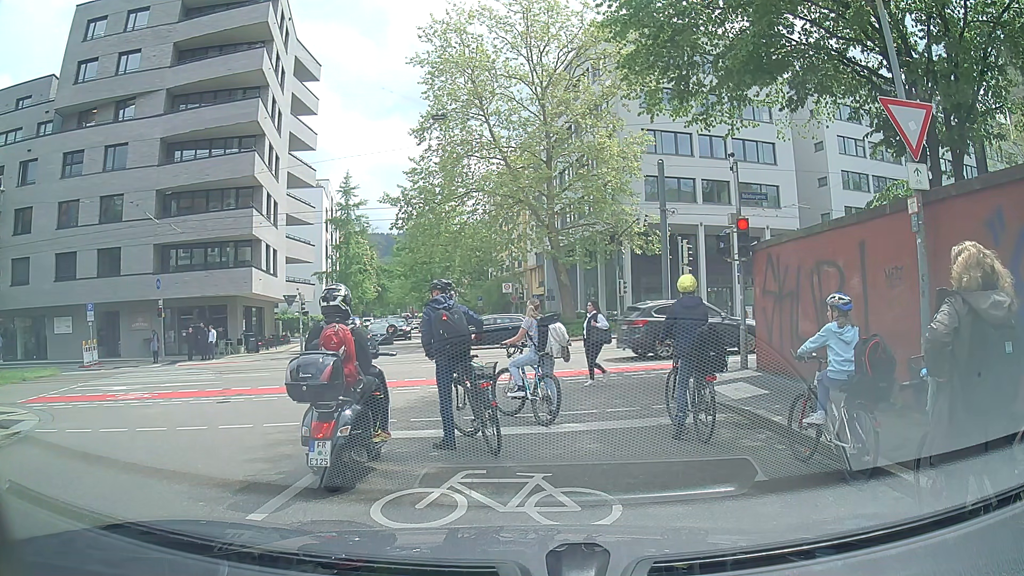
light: Day
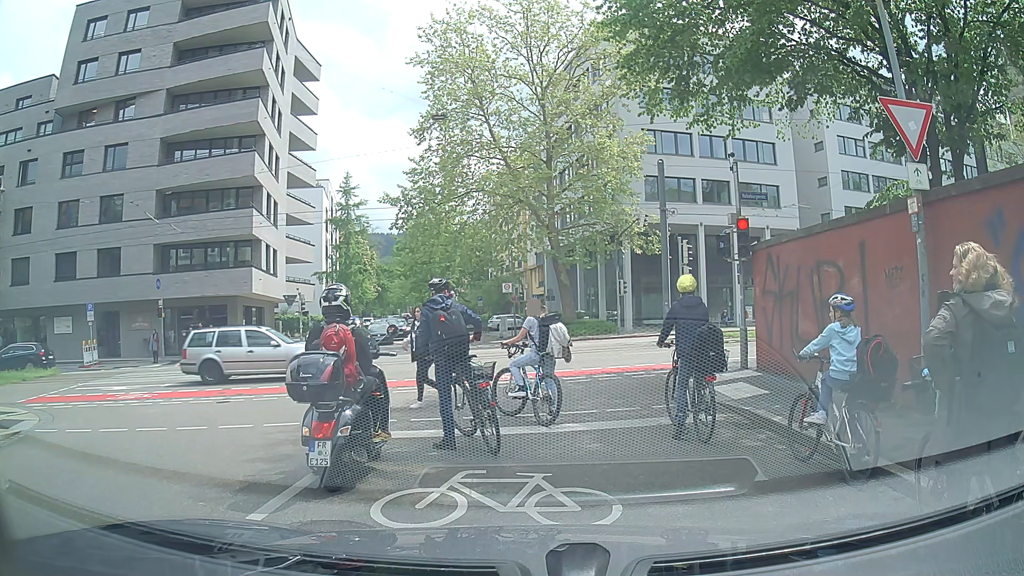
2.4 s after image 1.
(0.0, 0.0) m; 0°
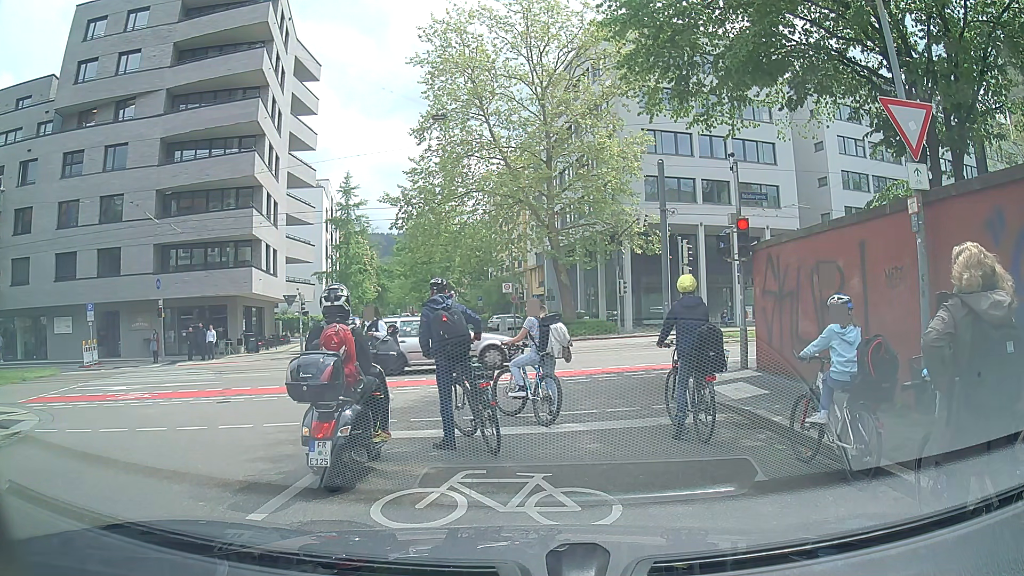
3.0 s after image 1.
(0.0, 0.0) m; 0°
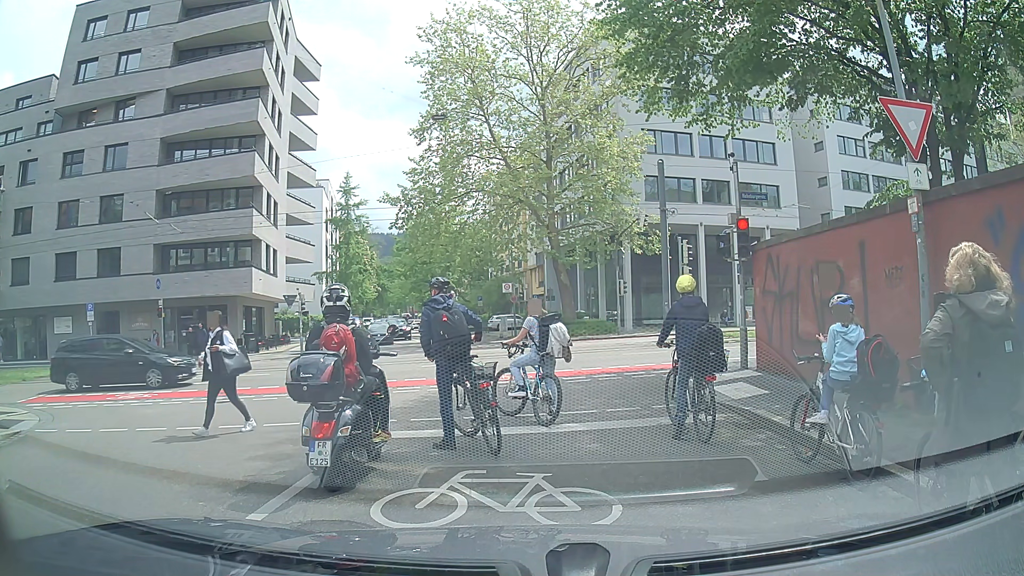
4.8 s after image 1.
(0.0, 0.0) m; 0°
